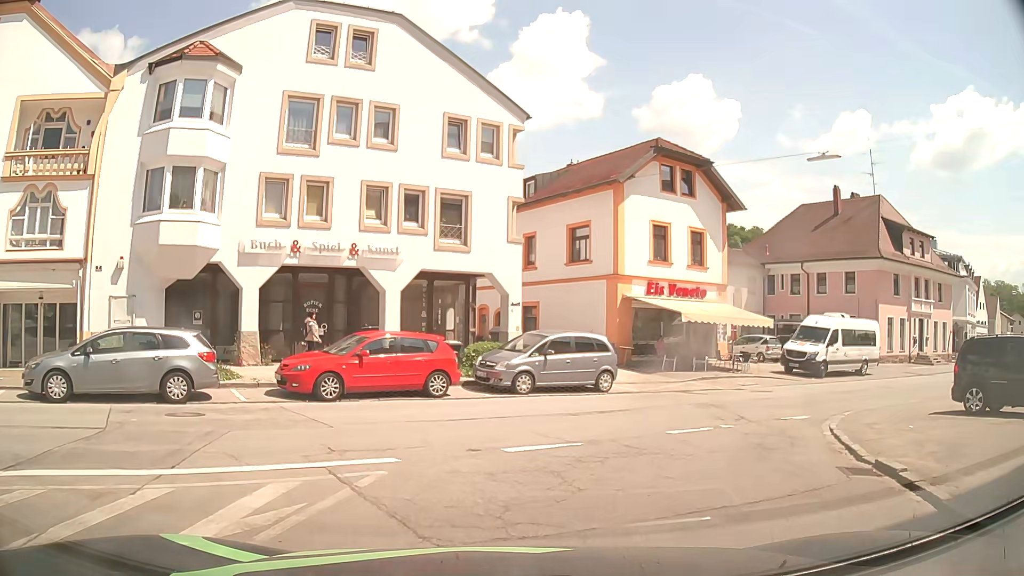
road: residential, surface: asphalt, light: Day
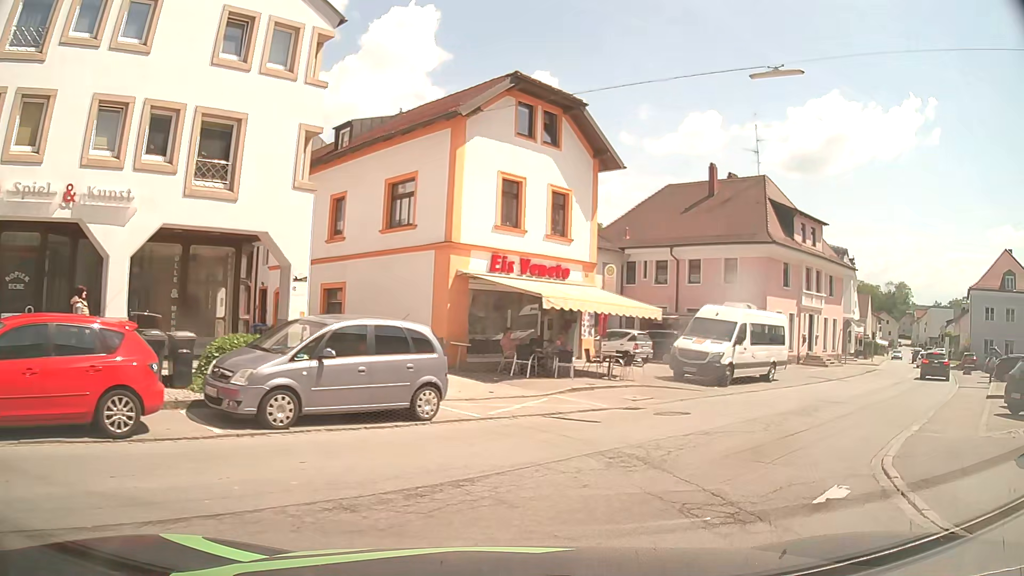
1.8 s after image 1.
(+0.8, +7.6) m; +14°
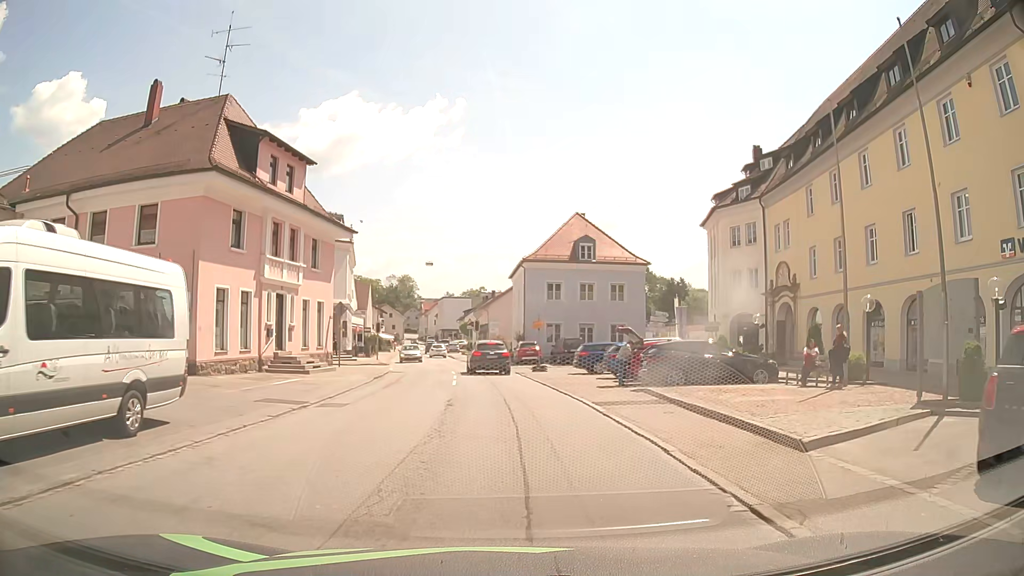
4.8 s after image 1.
(+7.4, +14.8) m; +45°
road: secondary
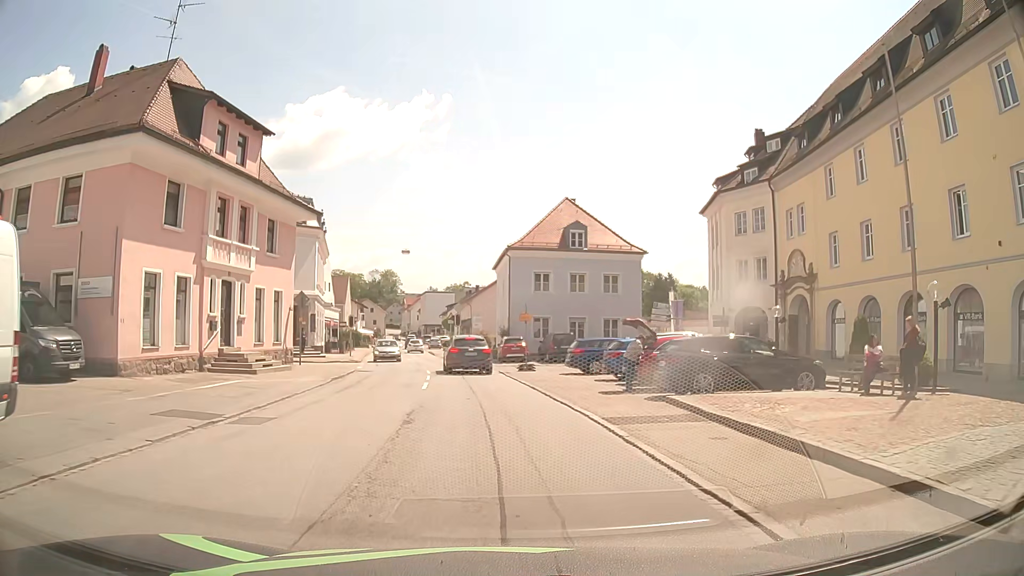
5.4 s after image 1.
(0.0, +4.3) m; +1°
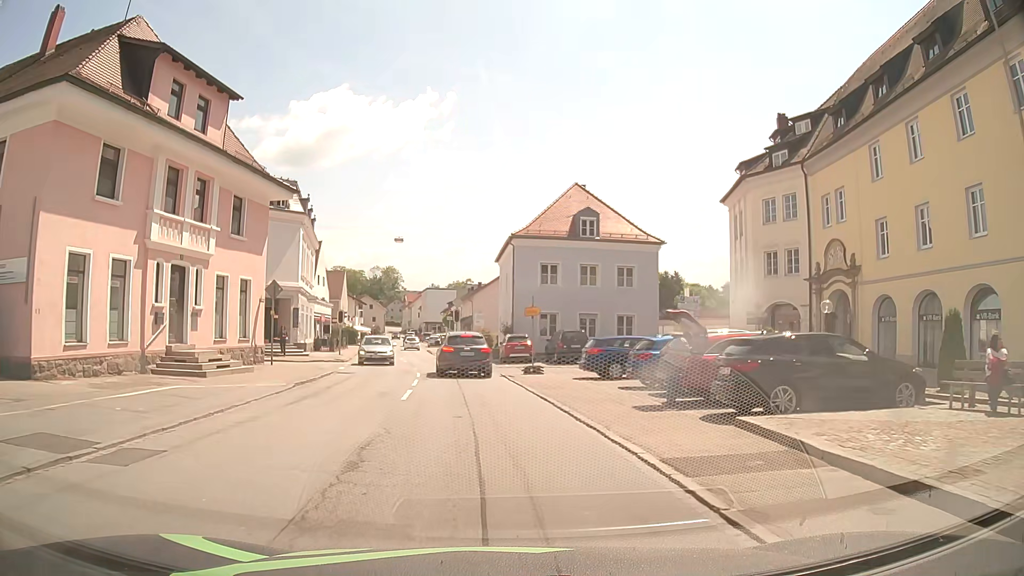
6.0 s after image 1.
(0.0, +4.4) m; 0°
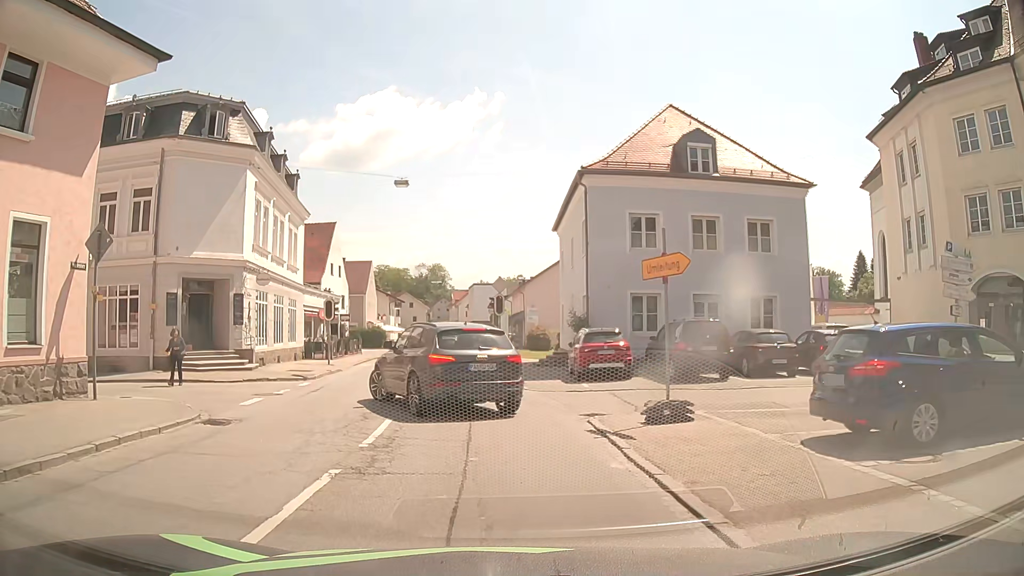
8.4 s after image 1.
(-0.4, +15.4) m; -4°
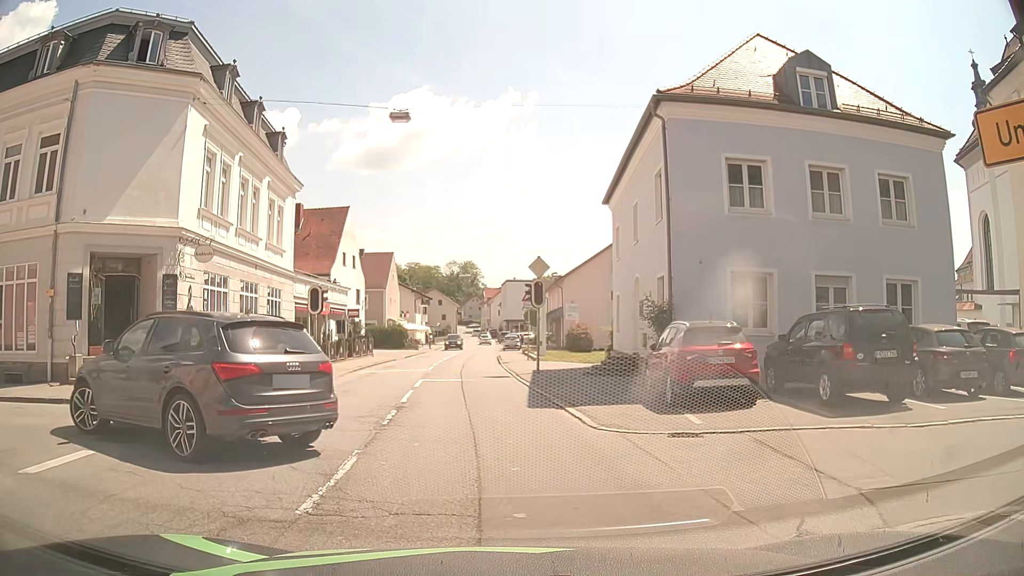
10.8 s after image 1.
(-0.1, +7.6) m; -2°
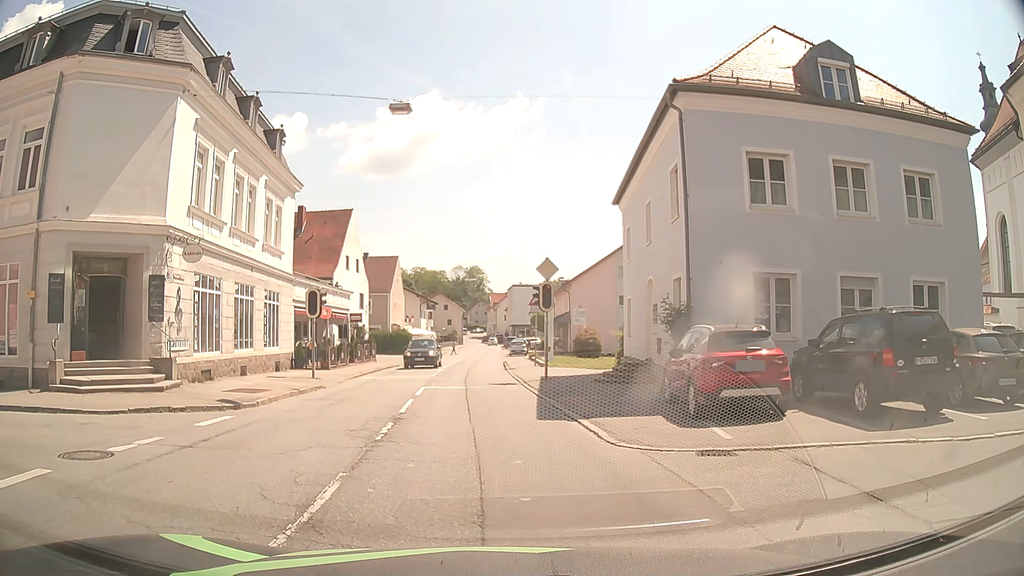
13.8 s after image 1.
(0.0, +1.1) m; 0°
